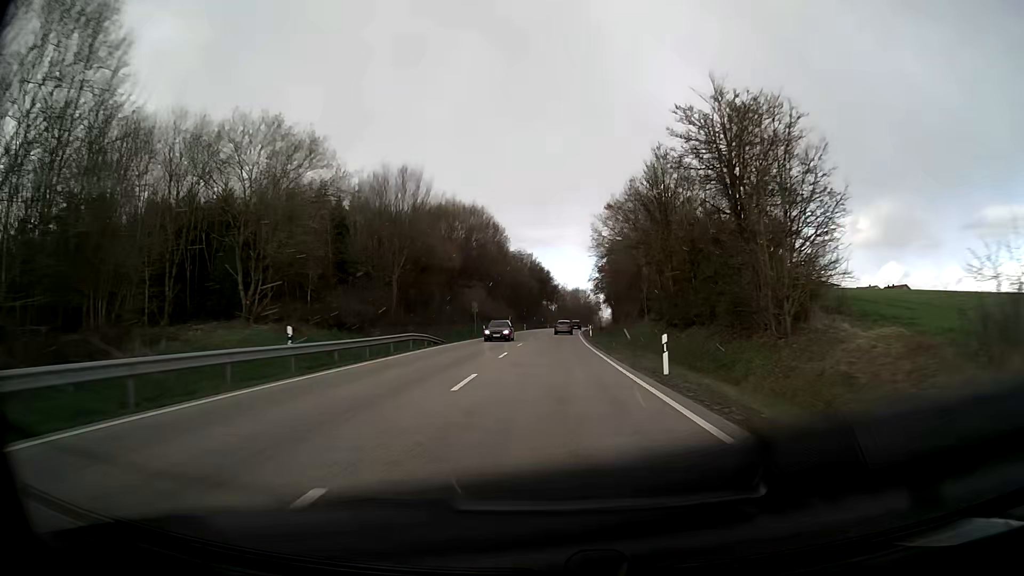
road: primary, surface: asphalt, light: Day
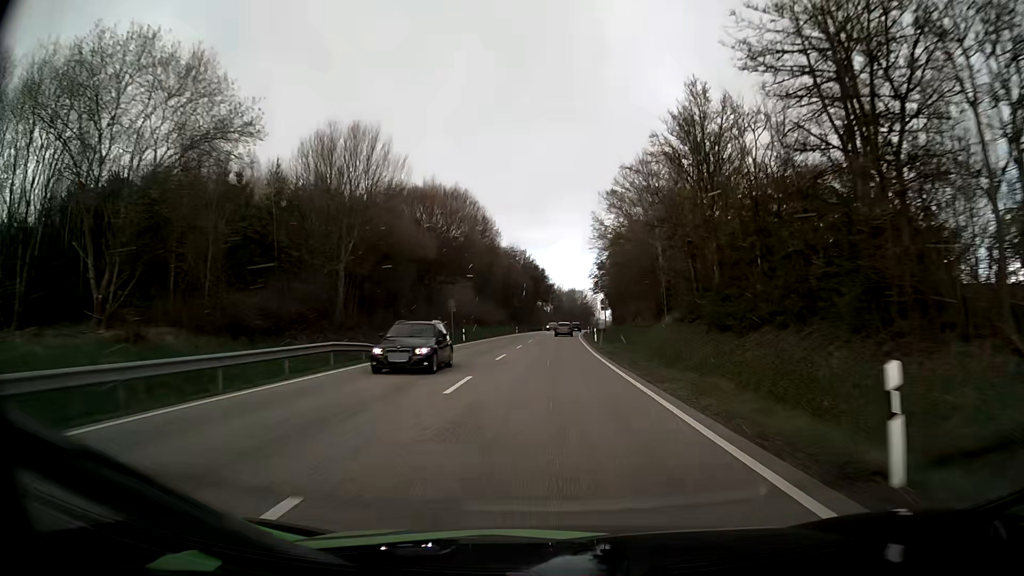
(+0.1, +12.2) m; 0°
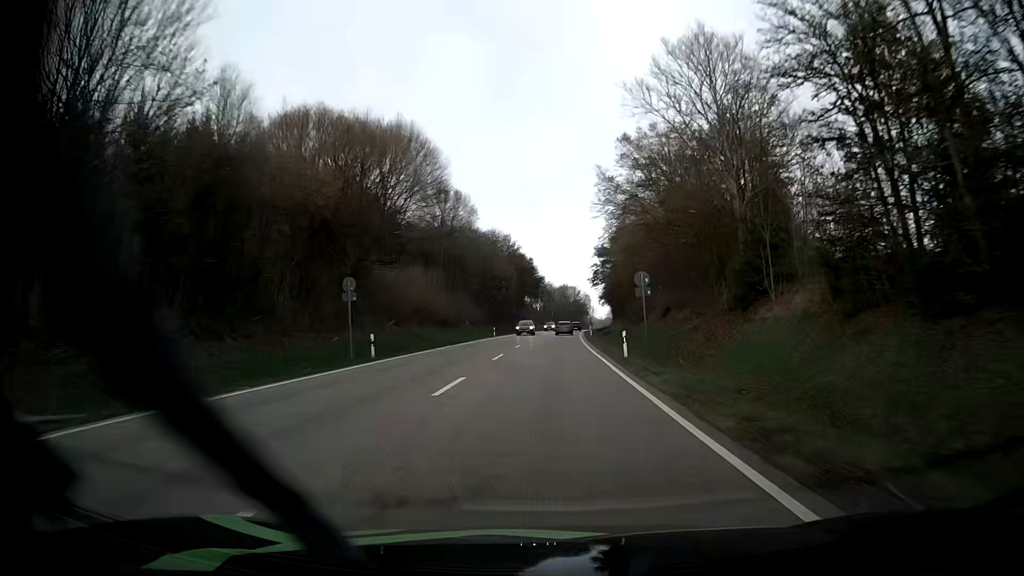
(+0.2, +24.6) m; +1°
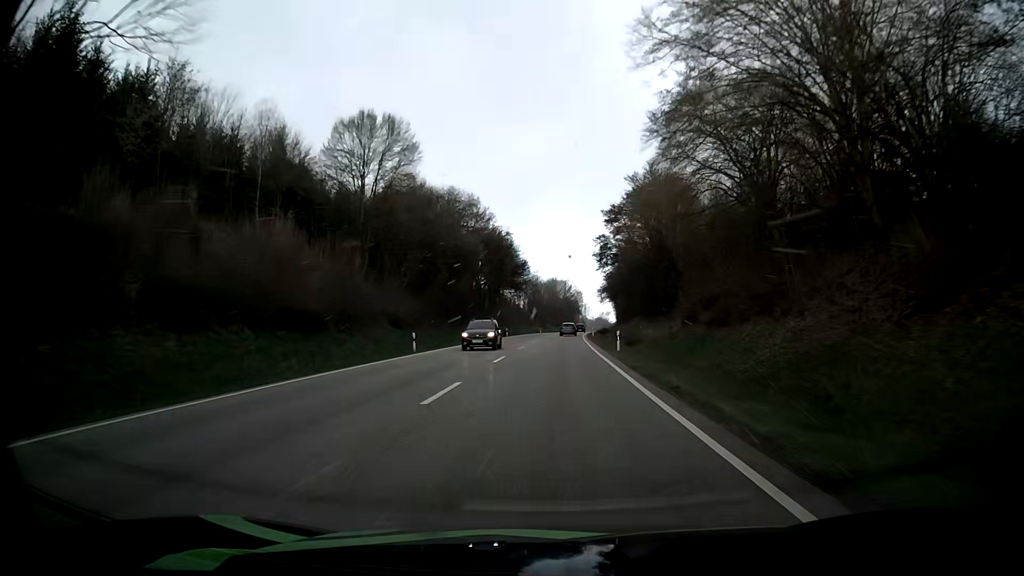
(+0.3, +37.4) m; +1°
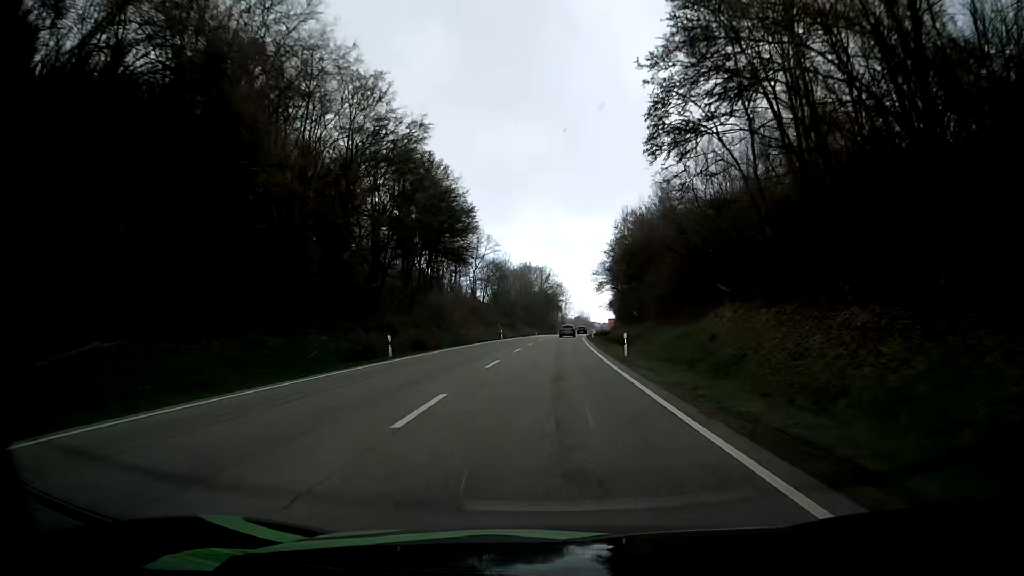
(+0.9, +50.6) m; +2°
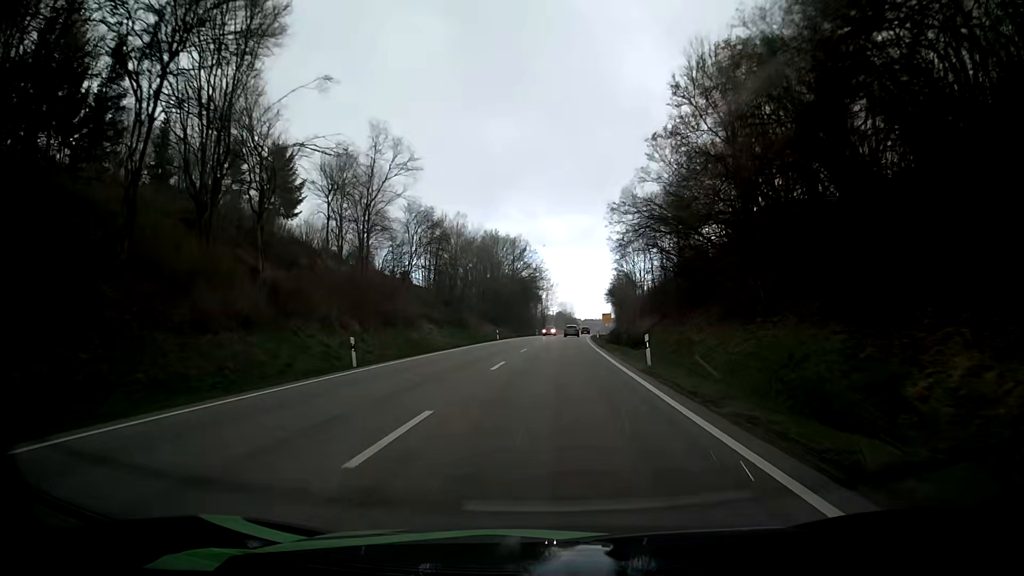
(+0.8, +51.6) m; +2°
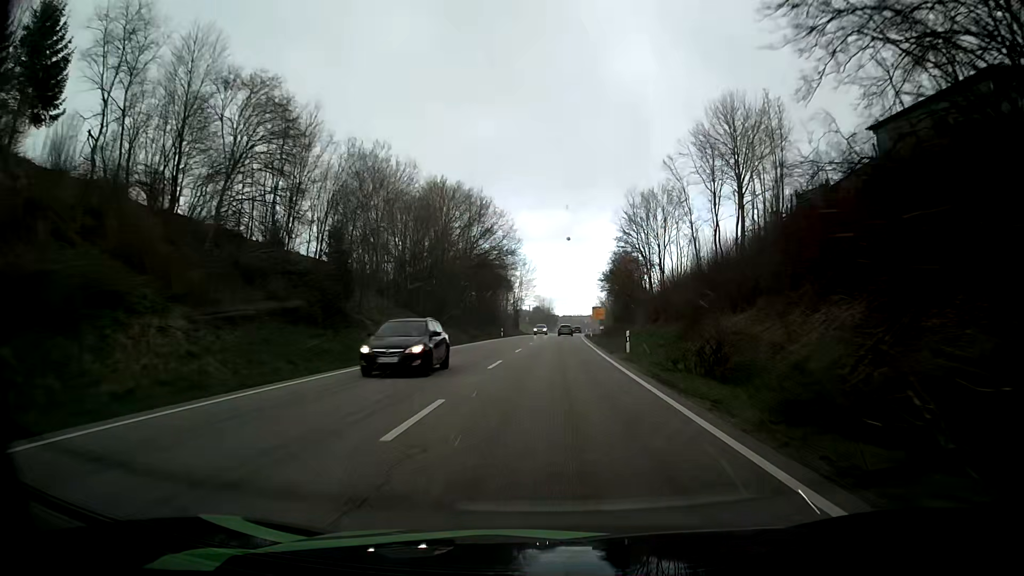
(+0.6, +39.4) m; +2°
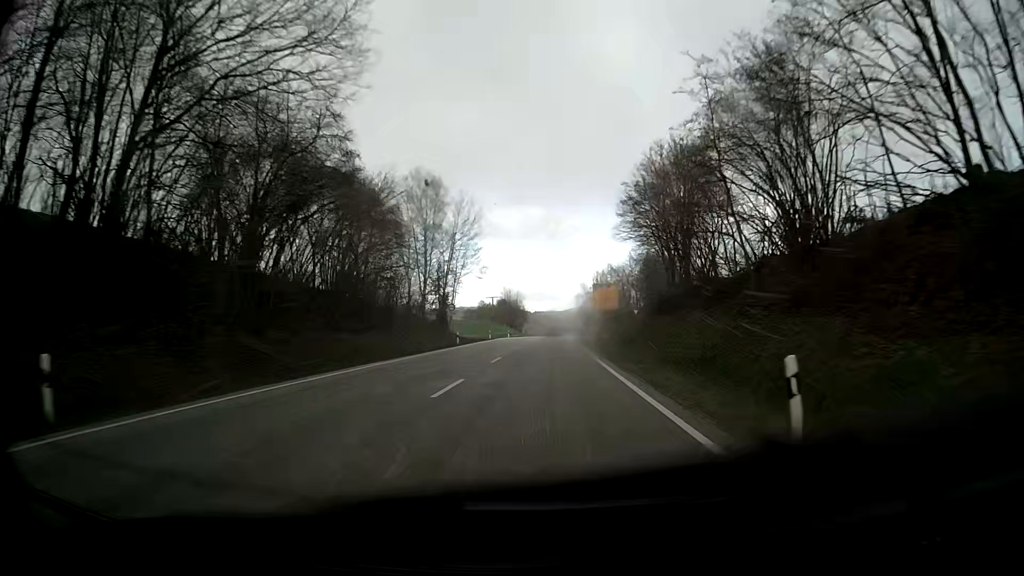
(+1.4, +67.4) m; +2°
(0, +10) (0, +20) (0, +30) (0, +40) (0, +50) (0, +60) (0, +70) (0, +80) (+1, +90) (+1, +100) m
